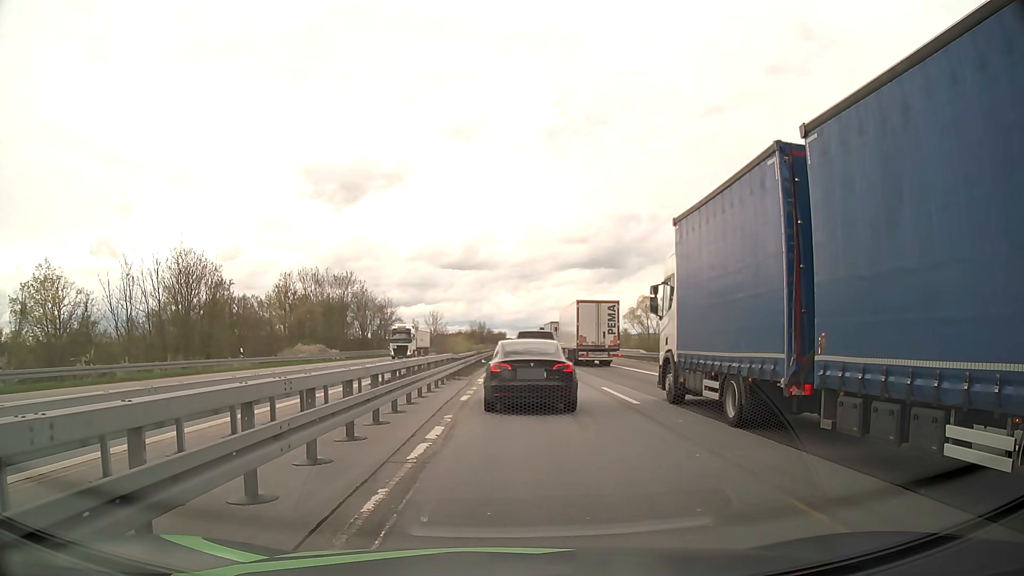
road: motorway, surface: asphalt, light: Day
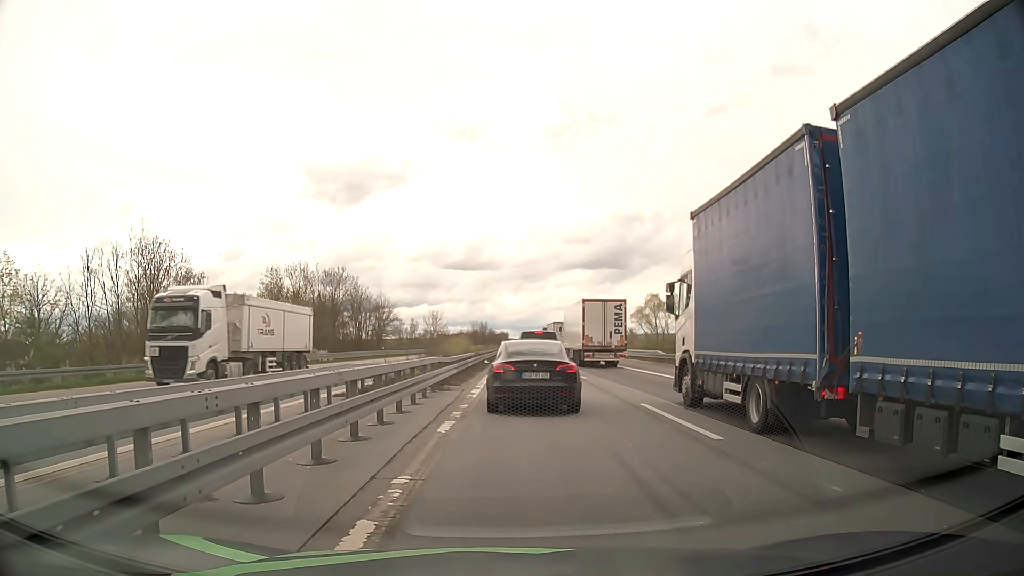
(+0.1, +6.0) m; 0°
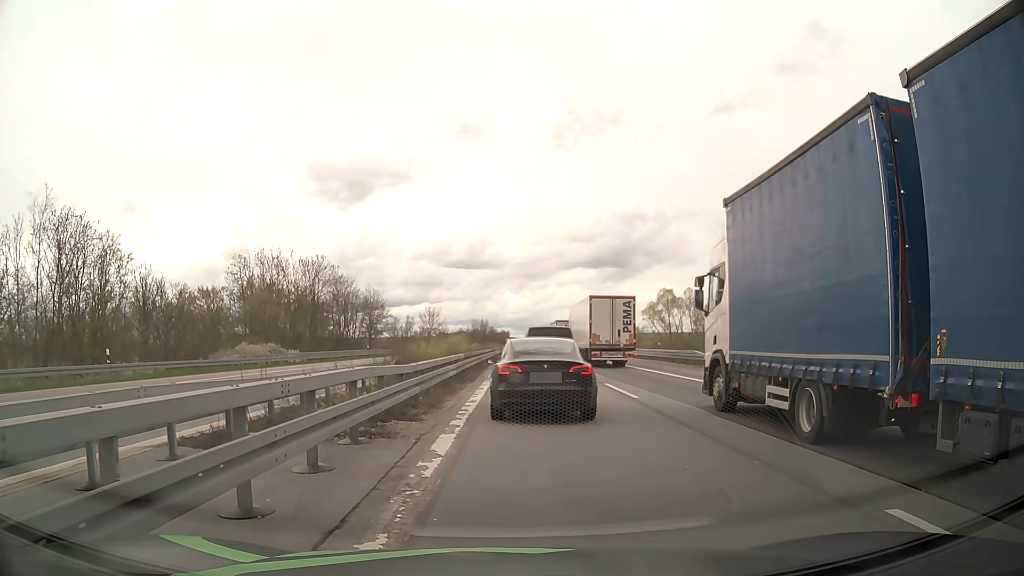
(0.0, +10.6) m; 0°
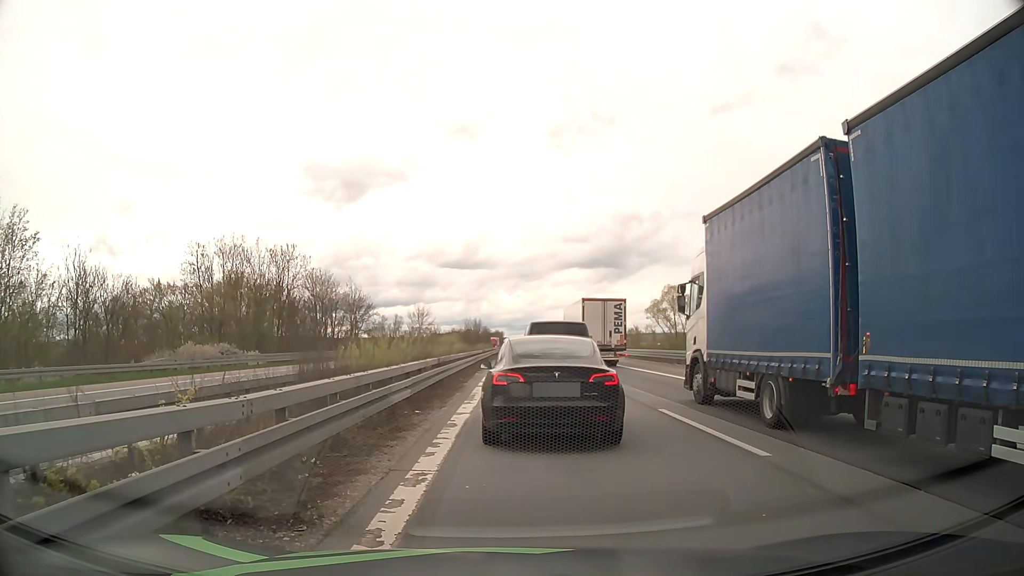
(+0.1, +8.9) m; 0°
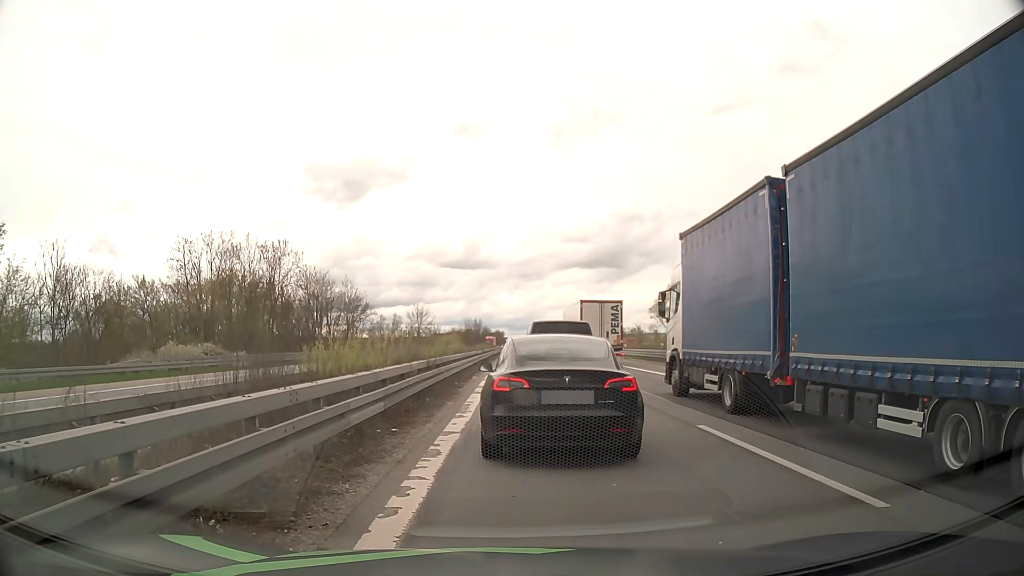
(0.0, +2.8) m; +1°
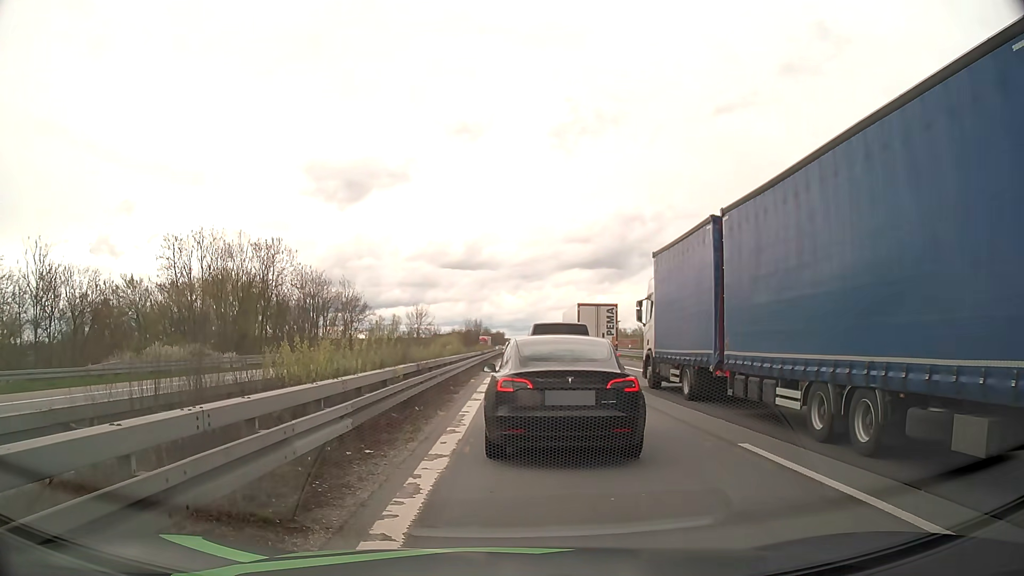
(0.0, +2.0) m; -1°
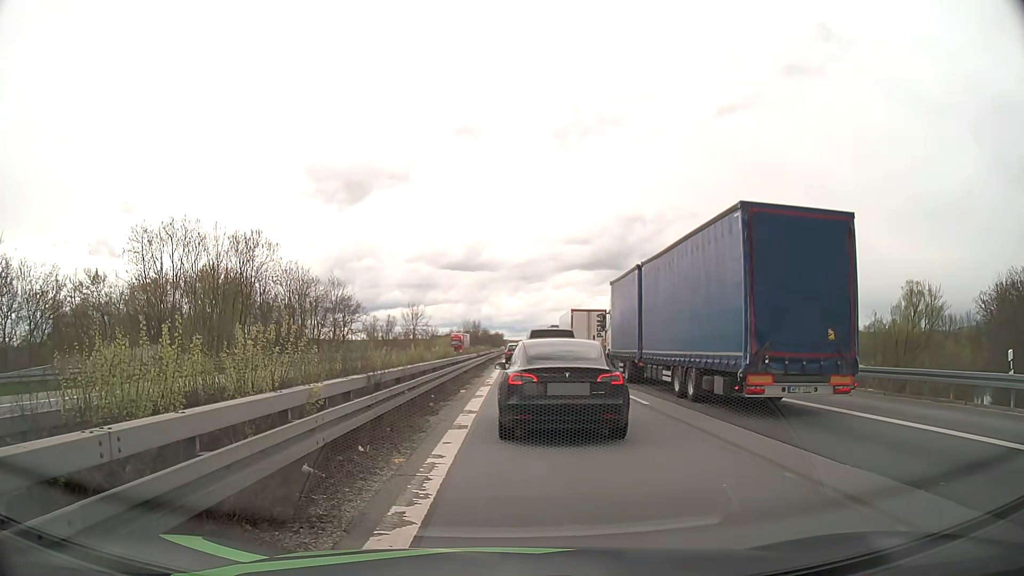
(0.0, +5.3) m; -1°
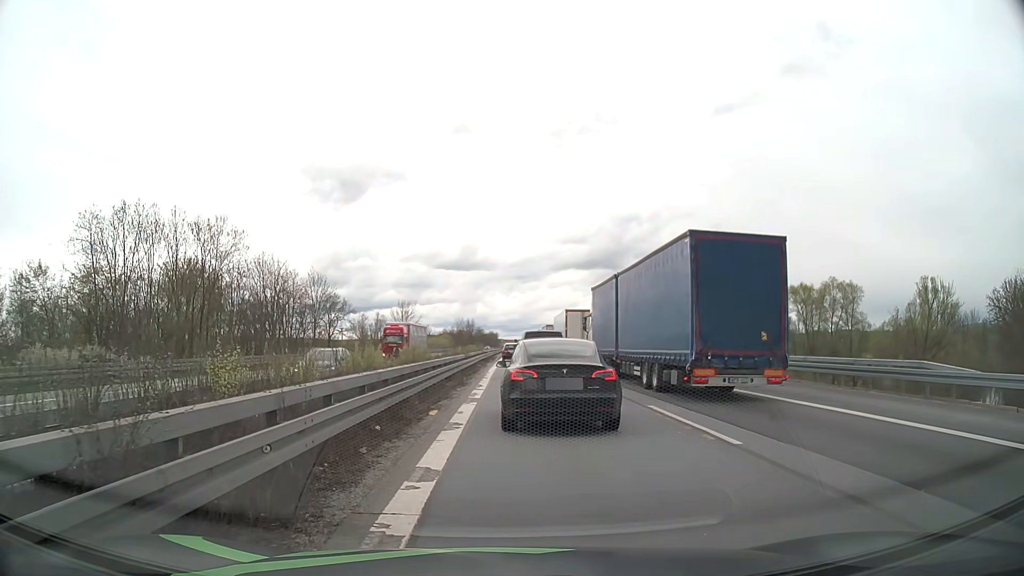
(+0.1, +6.9) m; +1°
(0, +10) (0, +20) (0, +30) (0, +40) (0, +50) (+1, +60) (+1, +70) (+1, +80) (+1, +90) (+1, +100) m
